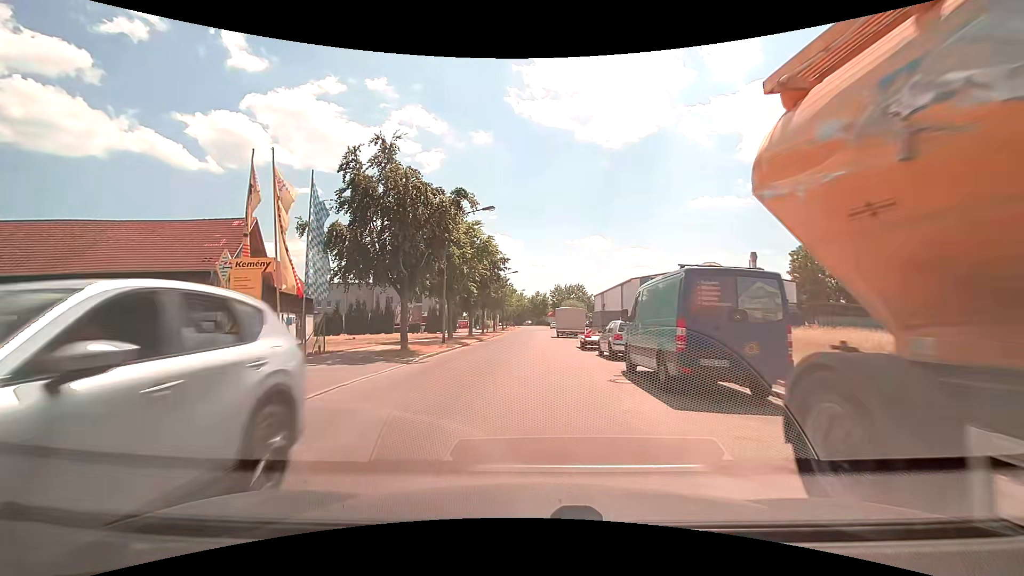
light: Day
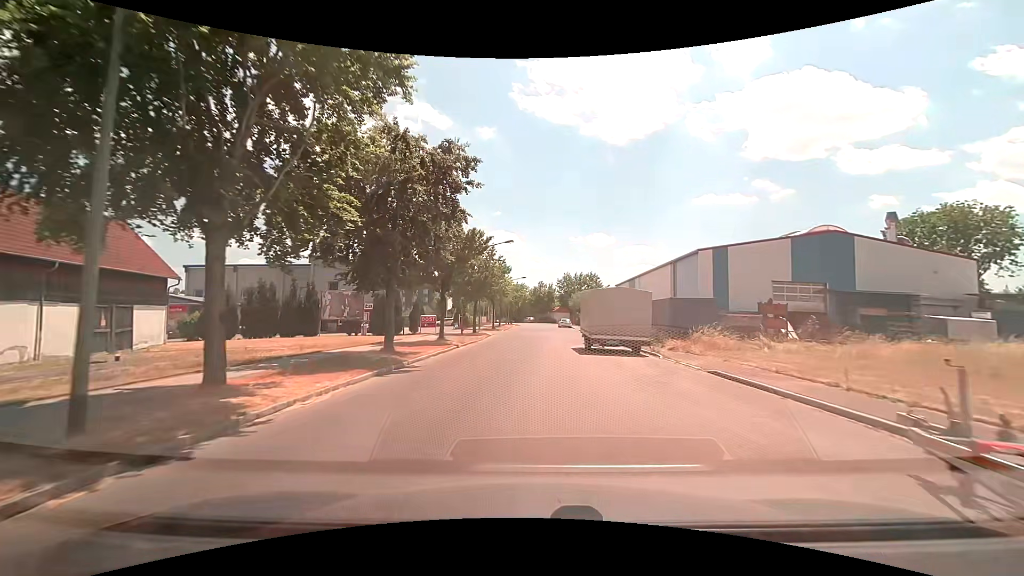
(-0.1, +25.3) m; 0°
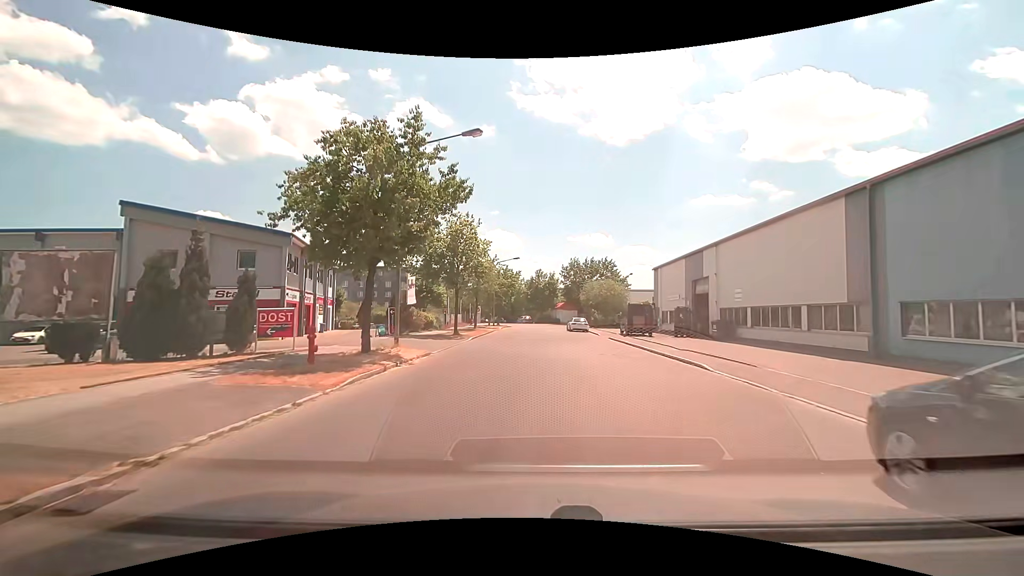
(+0.1, +27.3) m; 0°
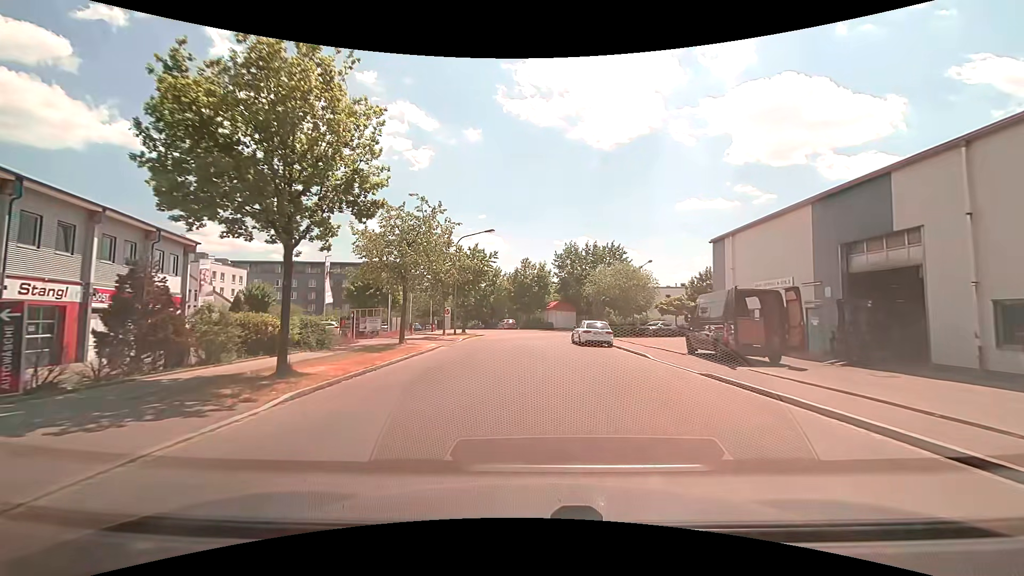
(+0.3, +21.7) m; +2°
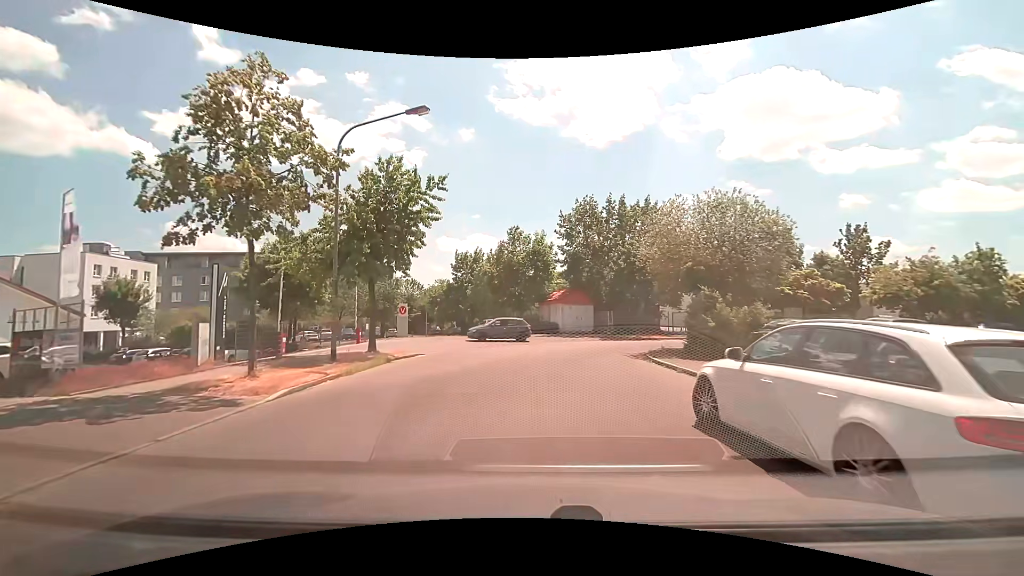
(0.0, +23.5) m; 0°
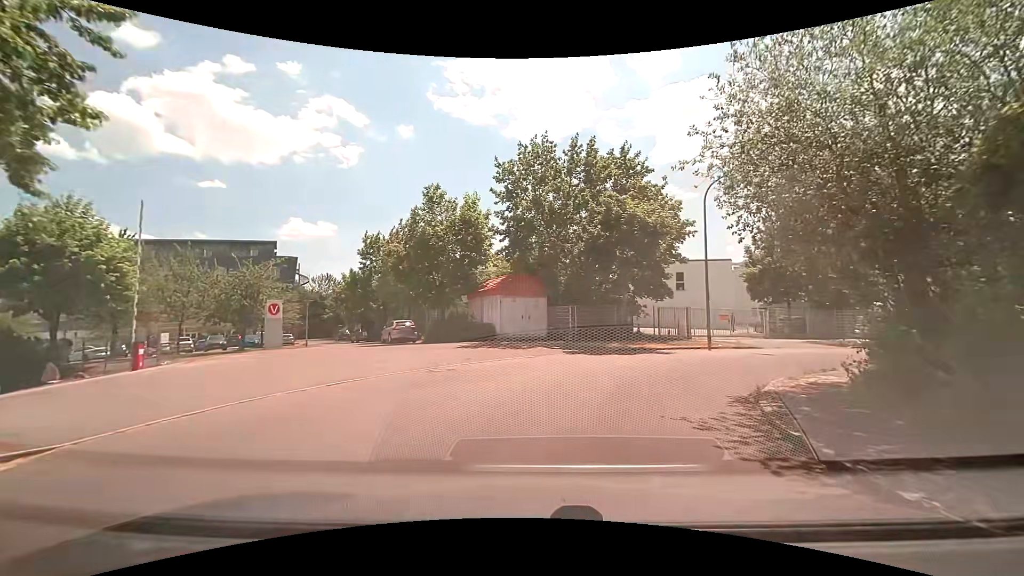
(+0.4, +14.1) m; +7°
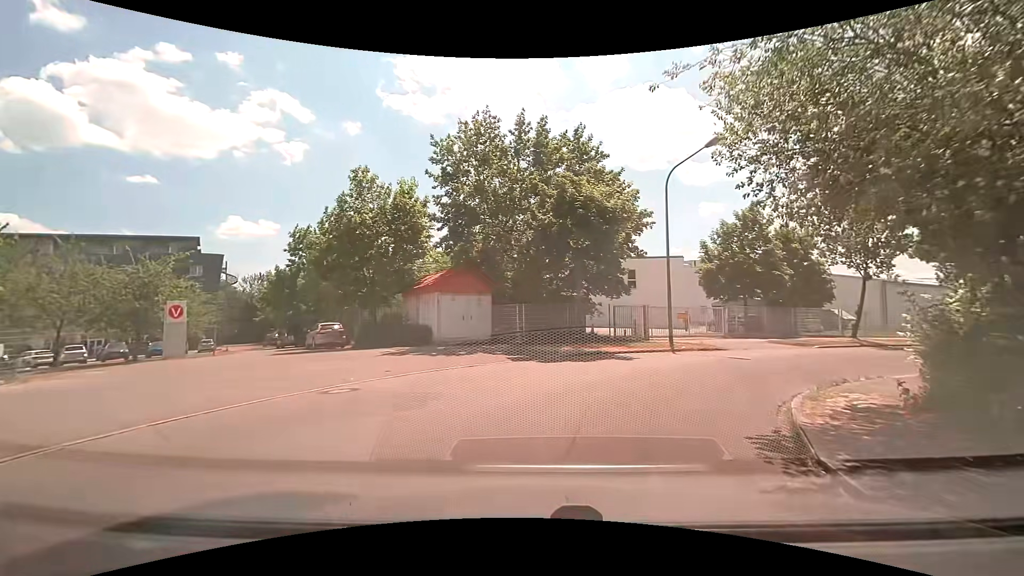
(+0.2, +3.4) m; +6°
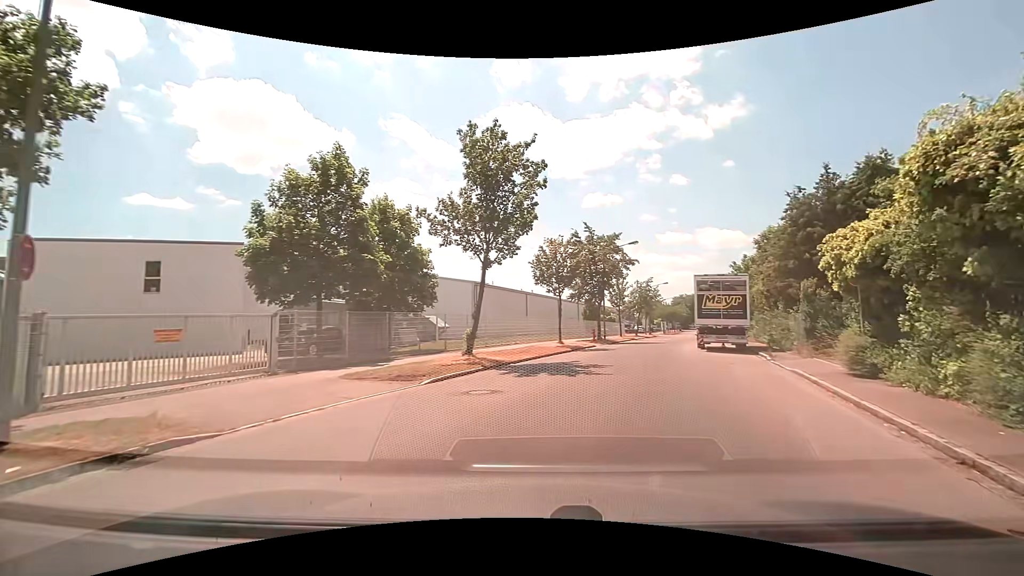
(+5.4, +14.5) m; +44°
(+1, +10) (+4, +20) (+6, +29) (+10, +39) (+13, +48) (+16, +58) (+19, +67) (+23, +76) (+30, +84) (+40, +86) m
